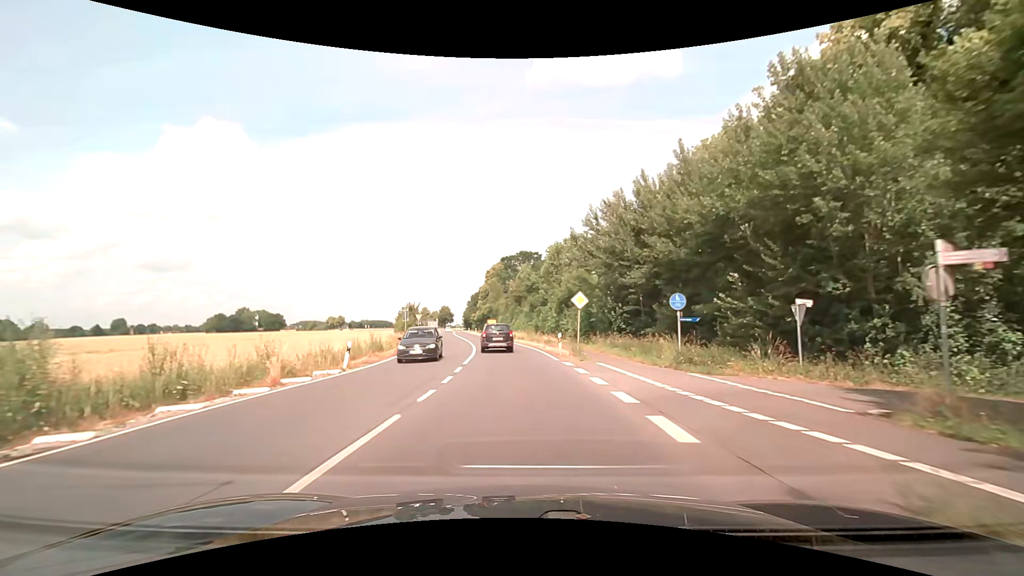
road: secondary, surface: asphalt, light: Day
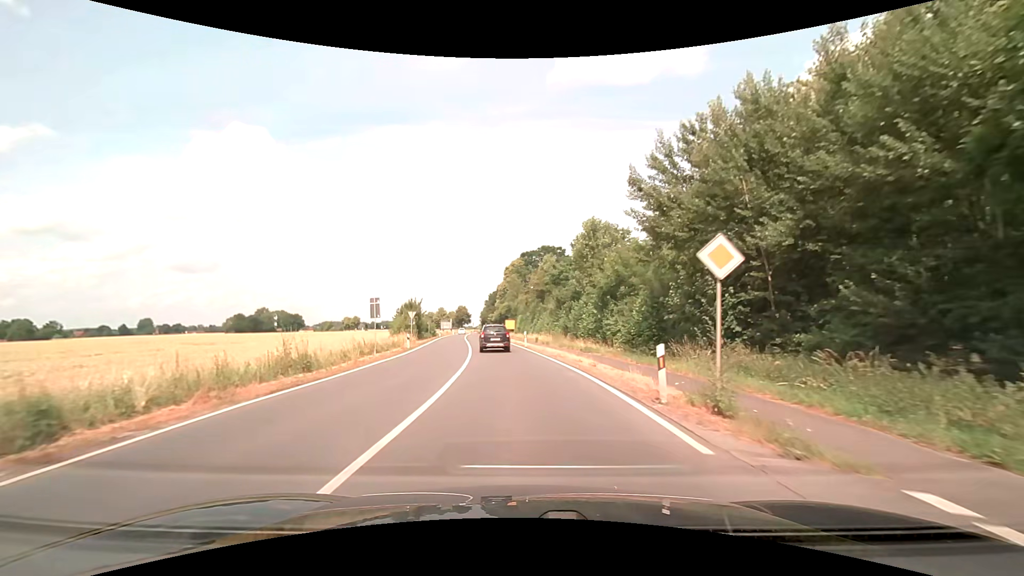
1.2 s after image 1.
(-0.2, +15.5) m; -2°
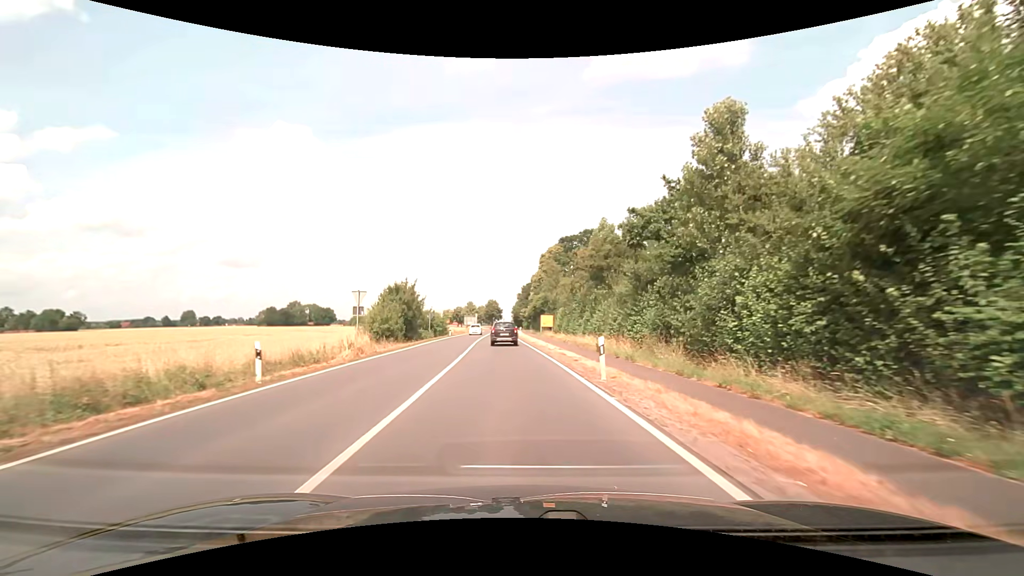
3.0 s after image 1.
(-0.9, +25.0) m; -4°
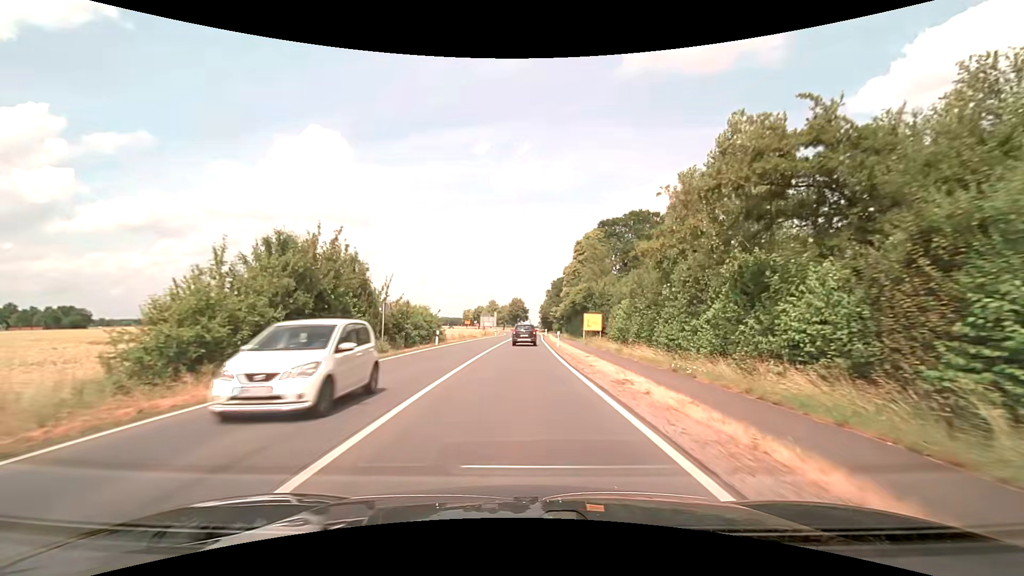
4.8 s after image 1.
(-0.9, +26.8) m; -3°
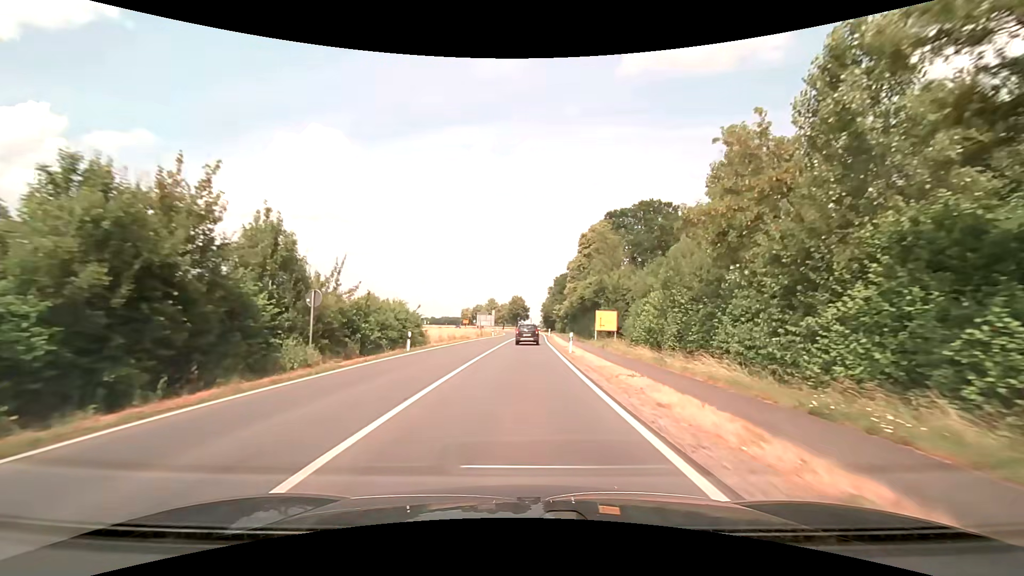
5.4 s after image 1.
(0.0, +9.3) m; 0°
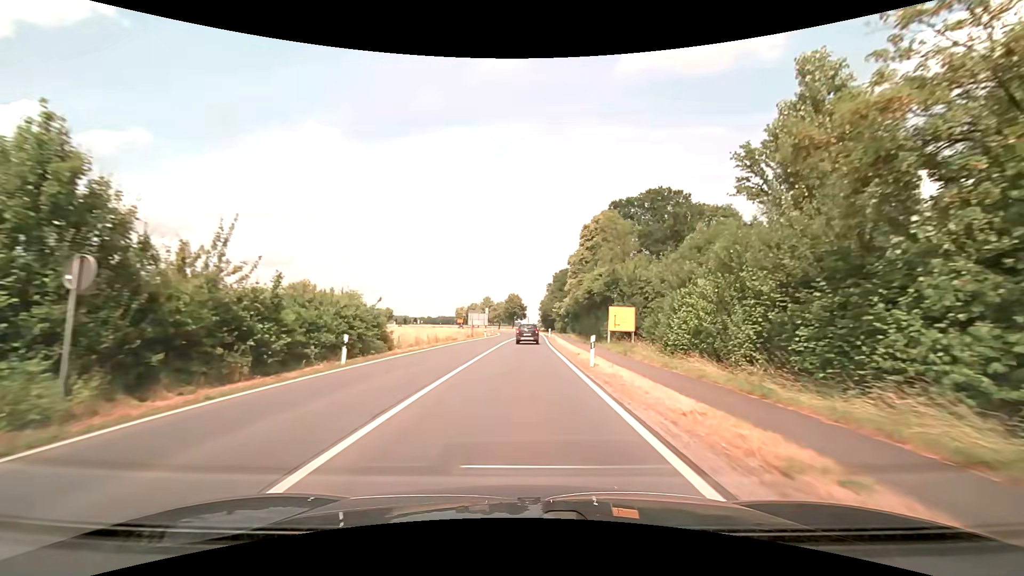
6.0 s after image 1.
(0.0, +9.5) m; 0°
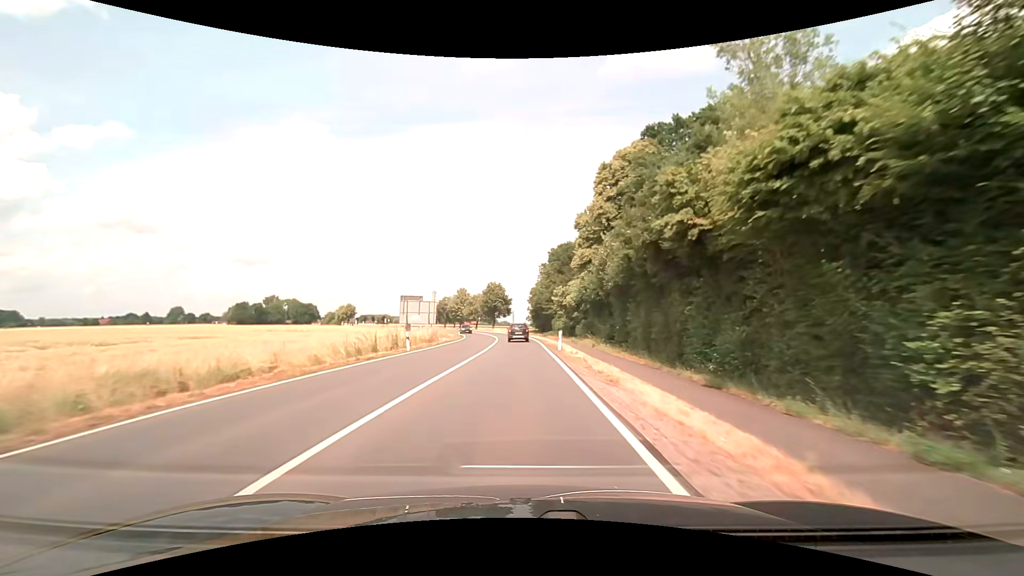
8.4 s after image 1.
(+0.7, +39.3) m; +2°
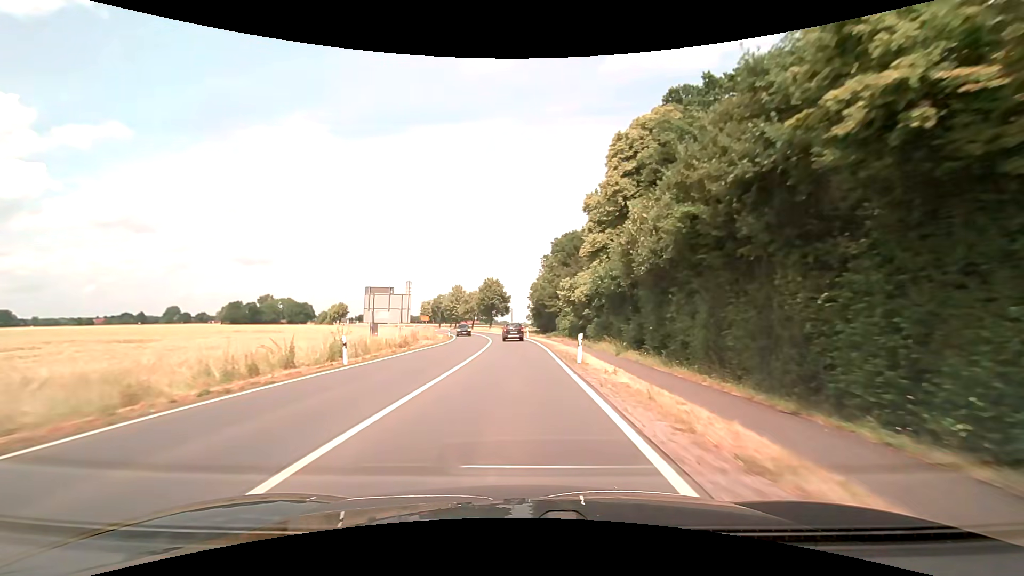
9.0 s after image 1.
(0.0, +10.2) m; 0°
(0, +10) (0, +20) (0, +30) (0, +40) (-1, +50) (-2, +60) (-3, +70) (-5, +80) (-7, +89) (-10, +99) m
